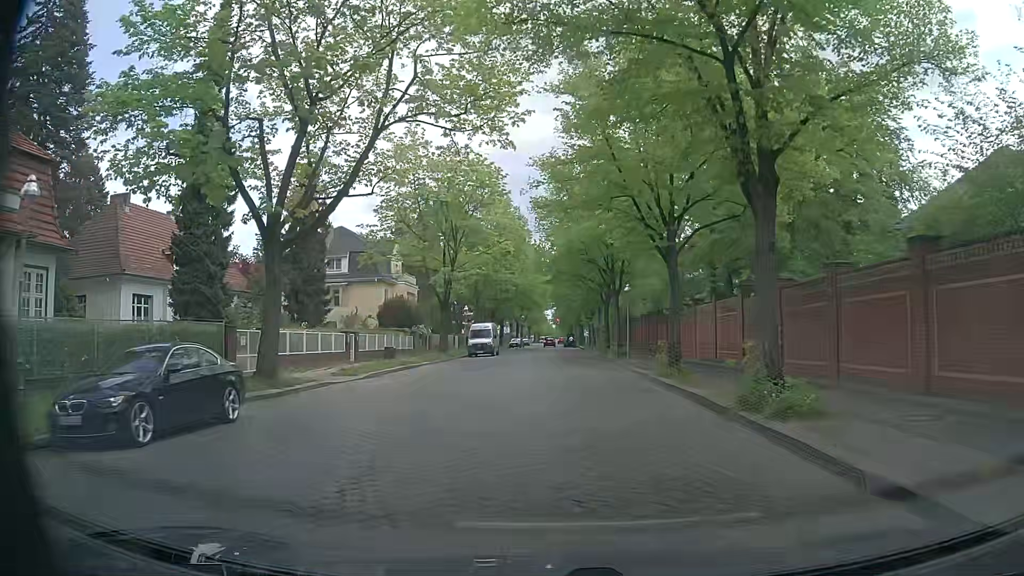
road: residential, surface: sett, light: Day
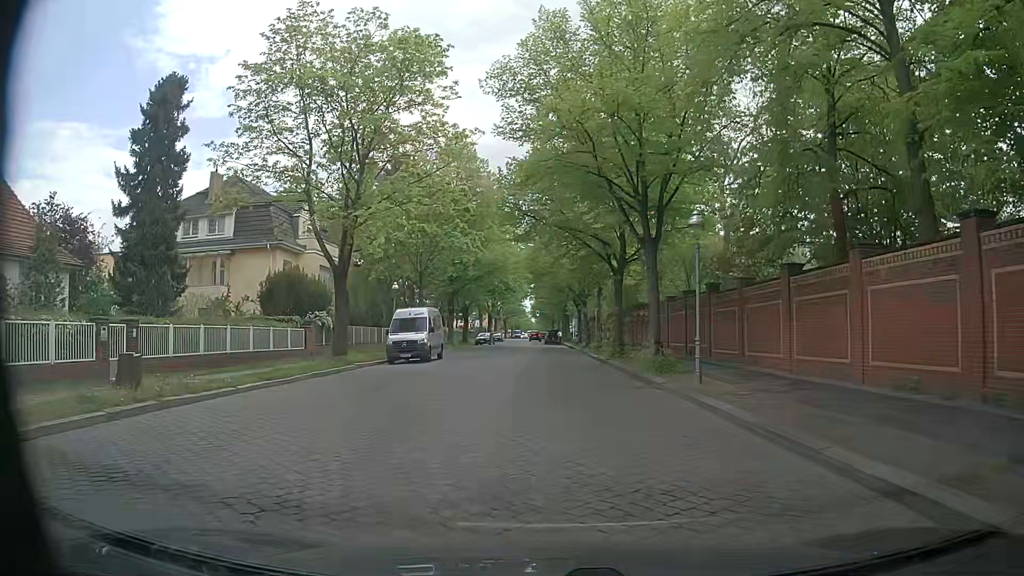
(+0.7, +20.7) m; +3°
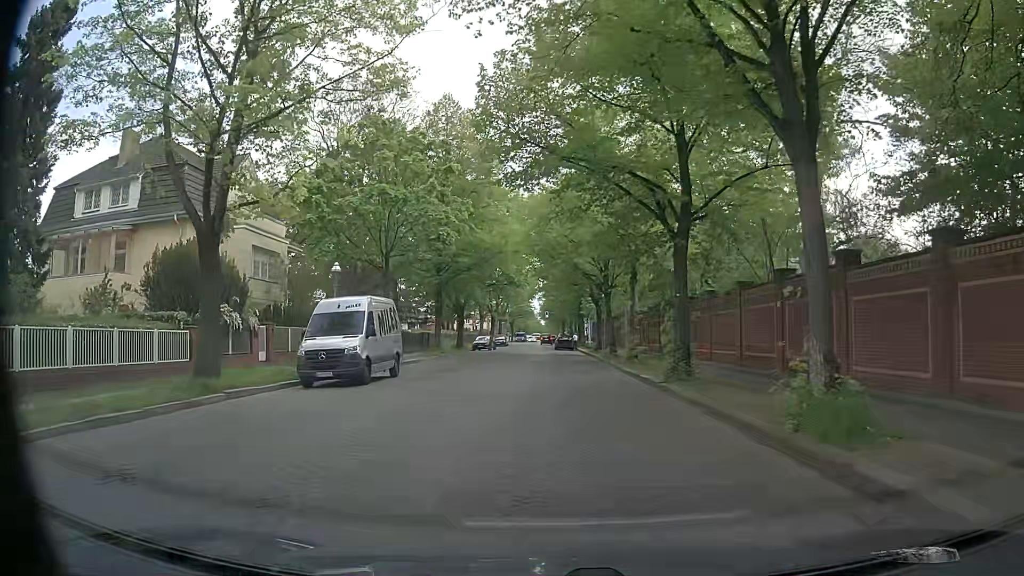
(-0.1, +12.4) m; -2°
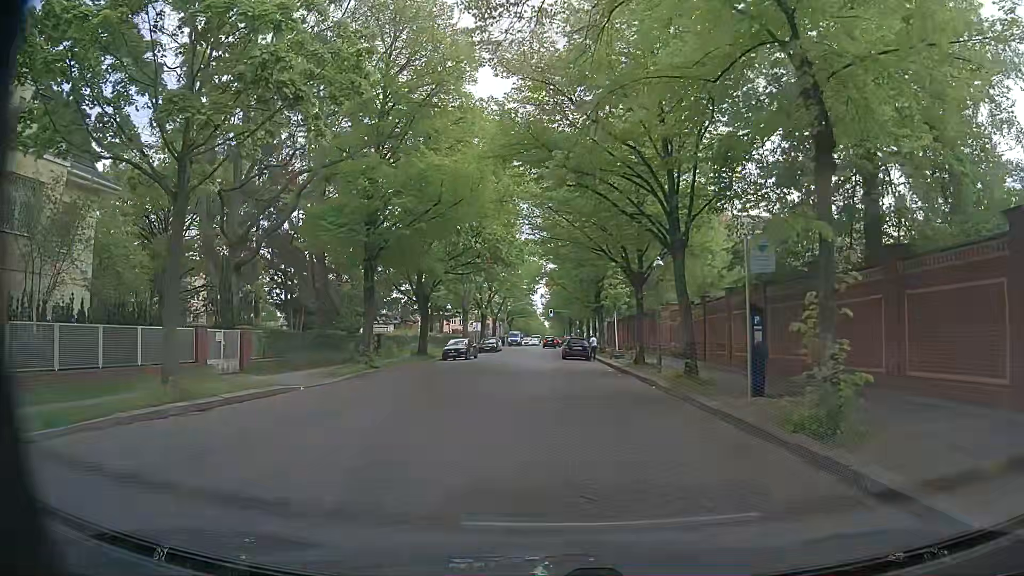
(+0.4, +20.5) m; +1°
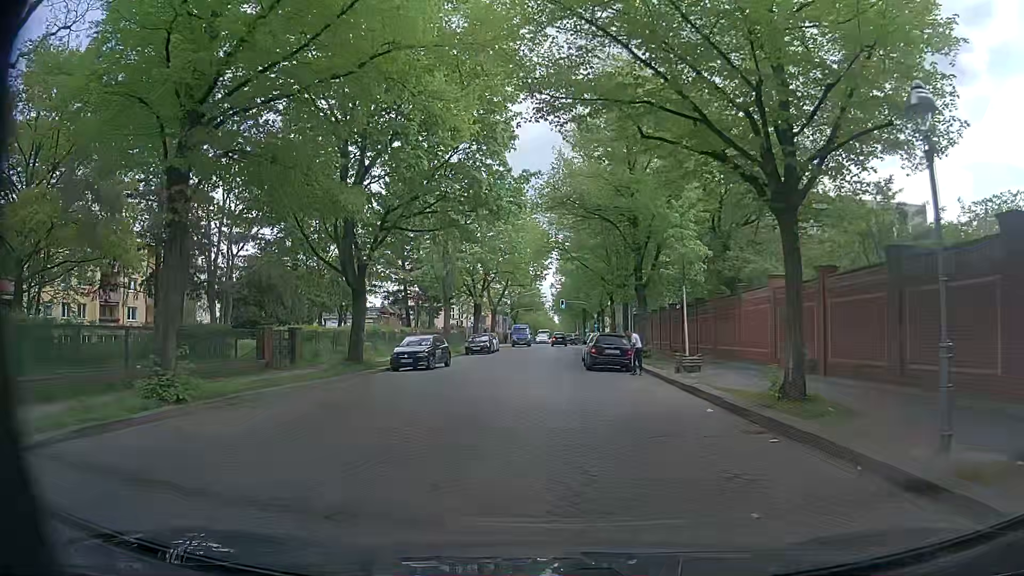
(-0.1, +17.3) m; -1°
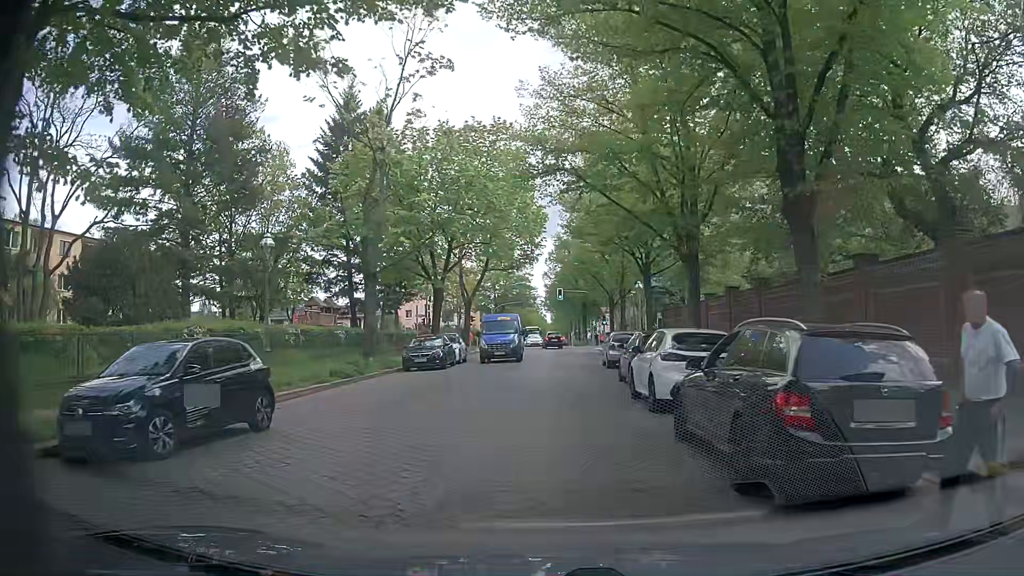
(0.0, +20.1) m; +2°
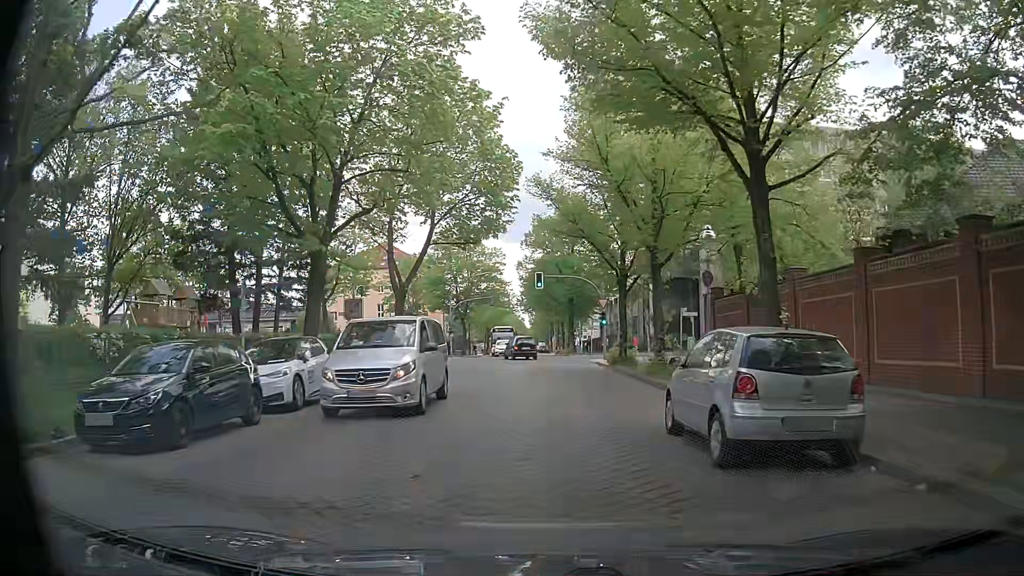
(0.0, +20.0) m; 0°
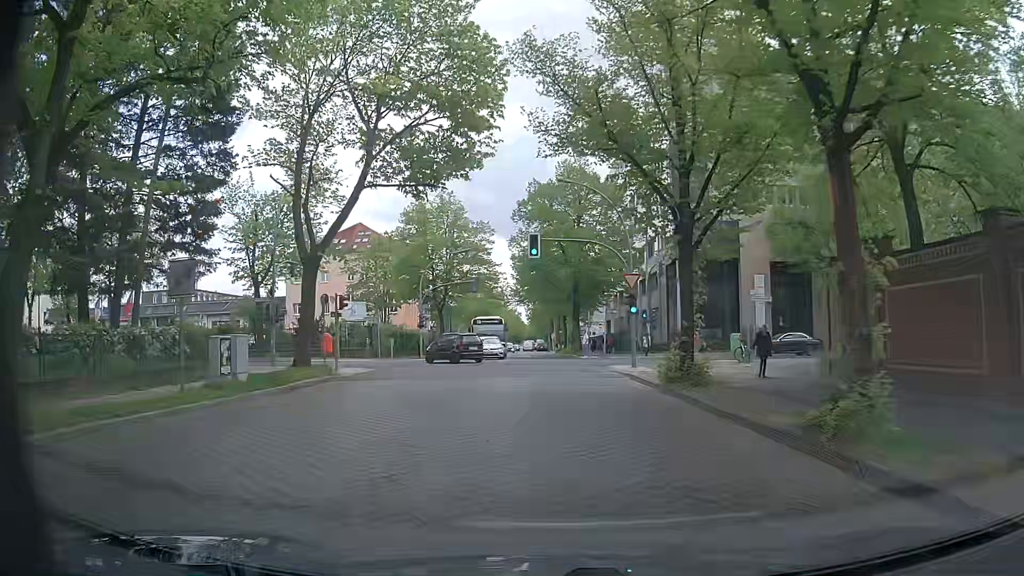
(+0.1, +15.0) m; +2°
(0, +10) (0, +20) (0, +30) (-1, +40) (-1, +50) (-2, +60) (-3, +70) (-3, +80) (-4, +90) (-4, +100) m
